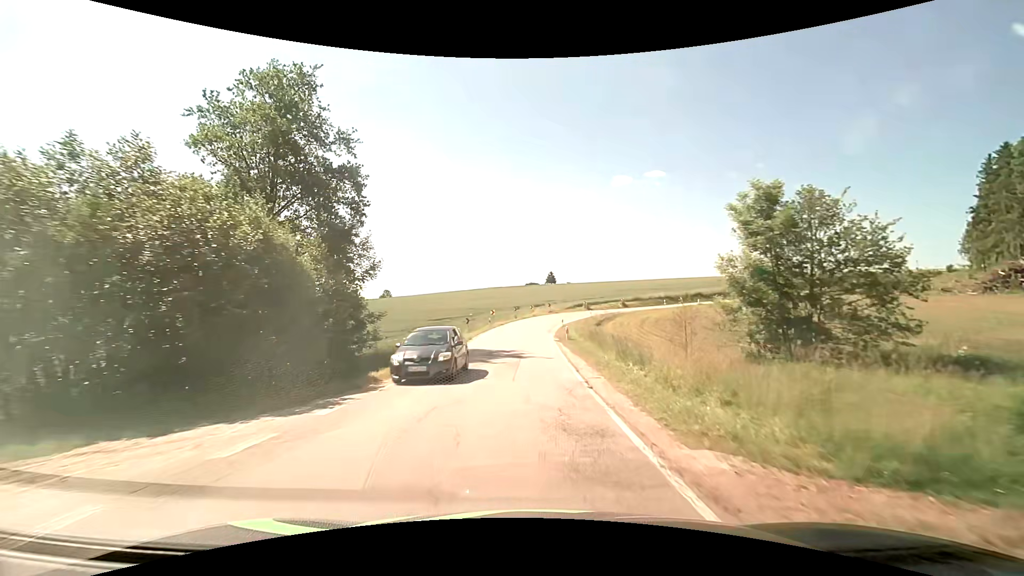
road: secondary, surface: asphalt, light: Day
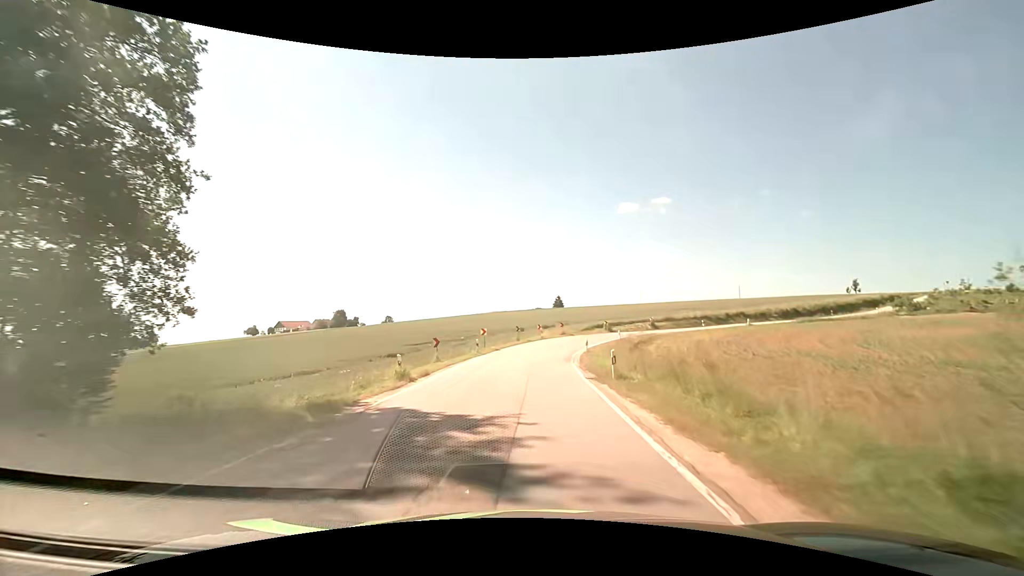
(0.0, +16.4) m; -1°
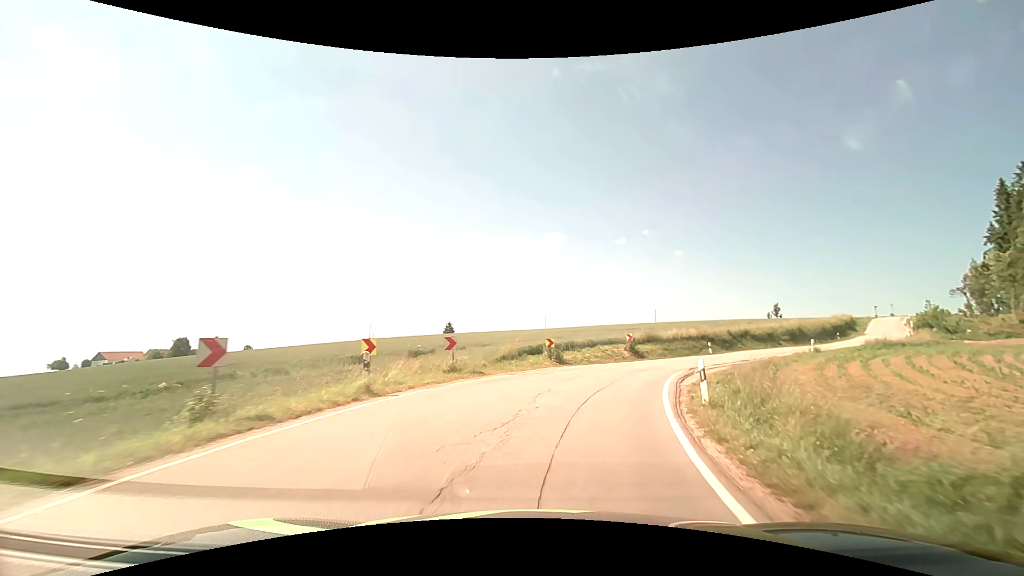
(+1.9, +37.4) m; +12°
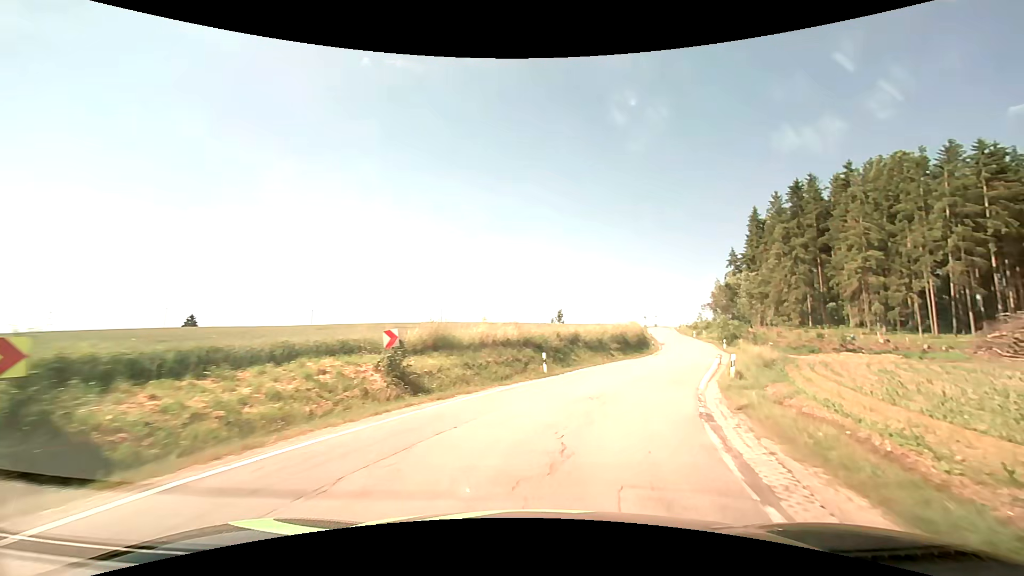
(+3.9, +21.3) m; +24°
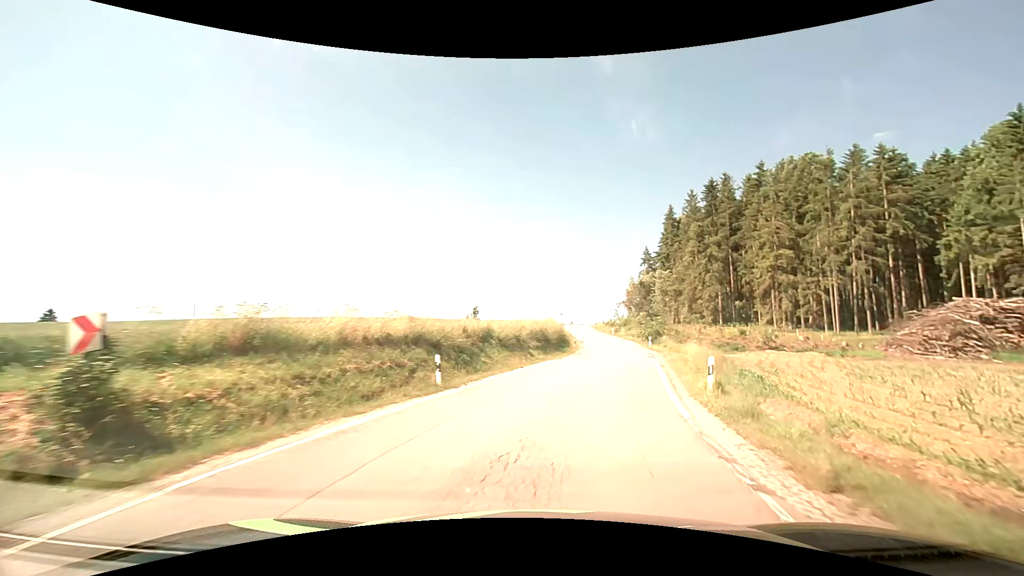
(+0.6, +6.8) m; +9°
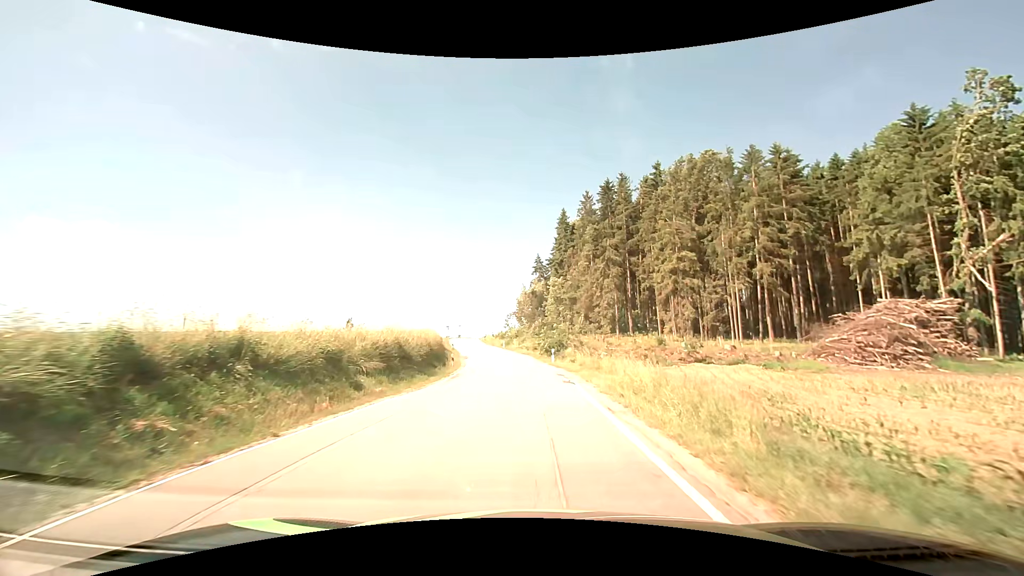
(+1.9, +13.5) m; +14°
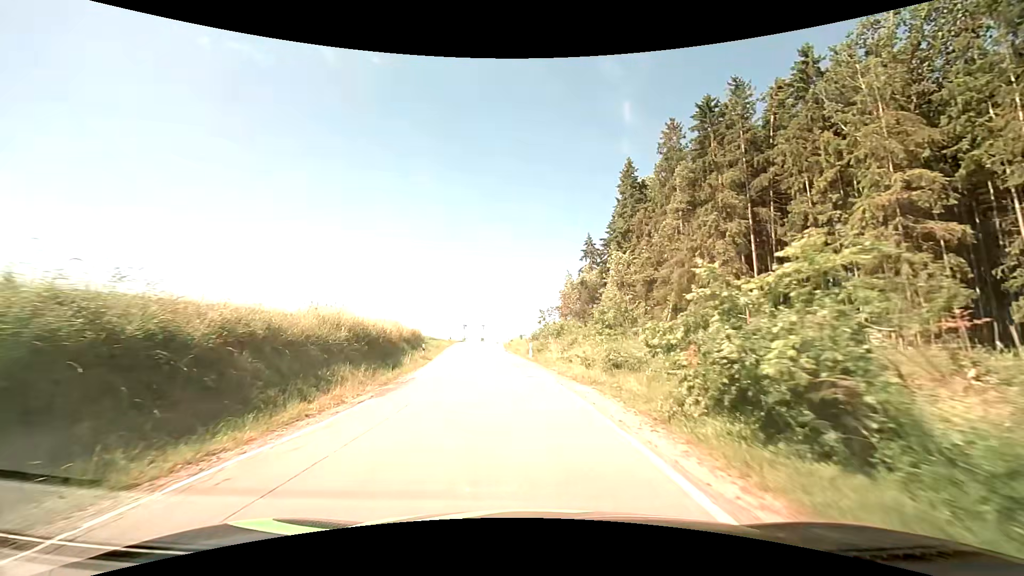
(-0.7, +35.5) m; -5°
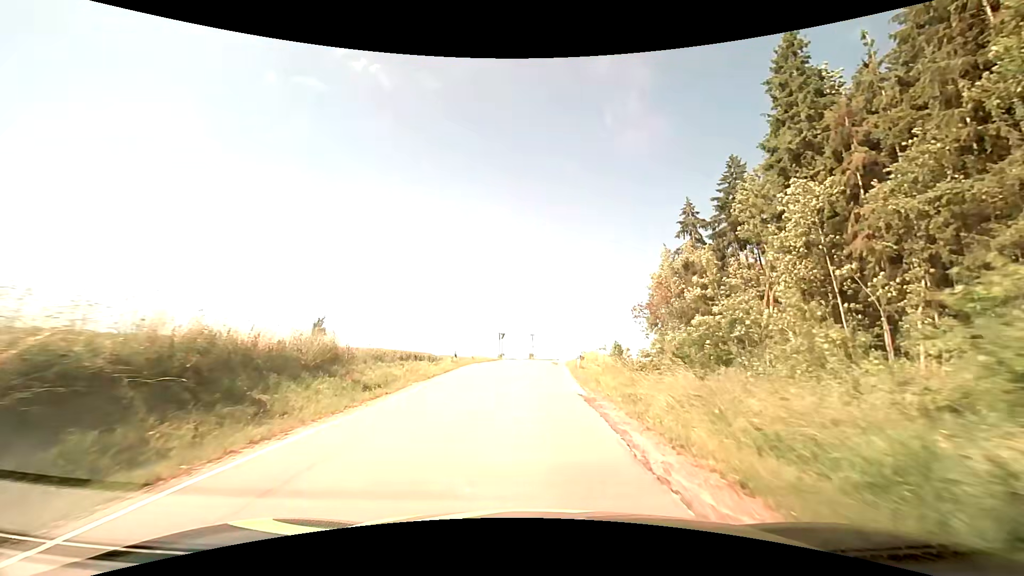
(-2.3, +34.6) m; -6°
(0, +10) (0, +20) (0, +30) (+1, +40) (+2, +50) (+4, +60) (+8, +69) (+14, +77) (+20, +85) (+25, +93) m
